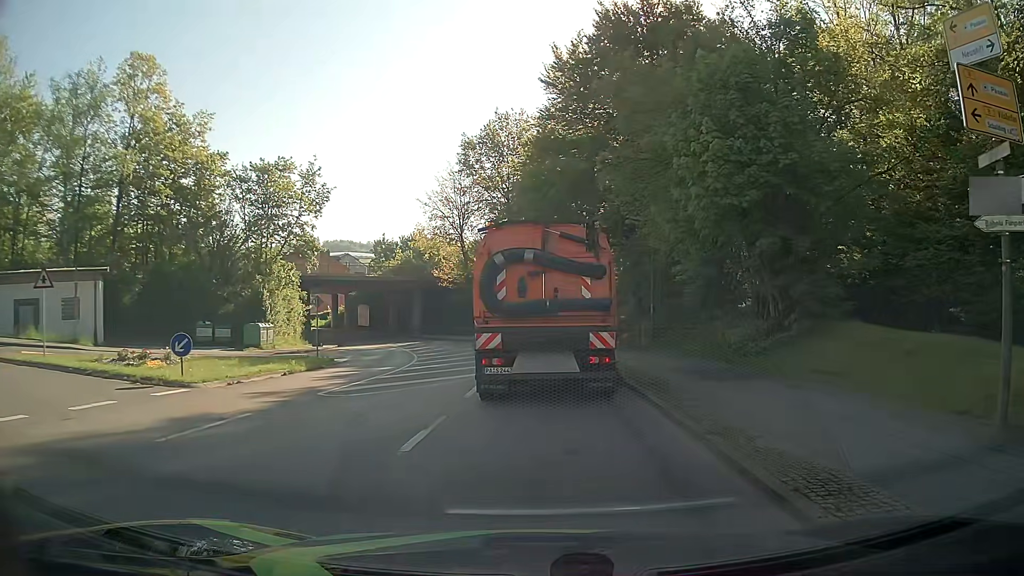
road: unclassified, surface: asphalt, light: Day
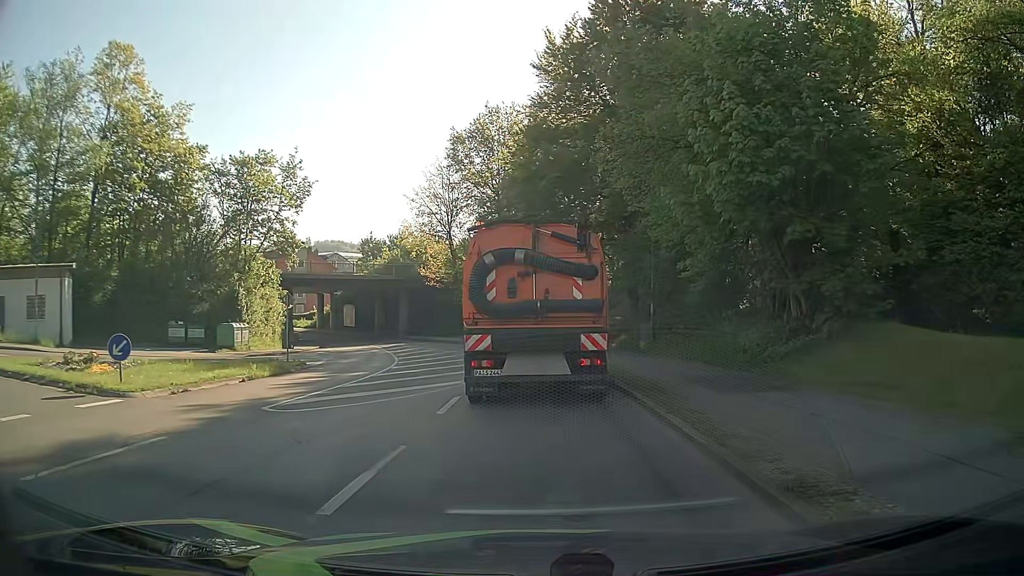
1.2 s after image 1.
(-0.1, +2.5) m; -1°
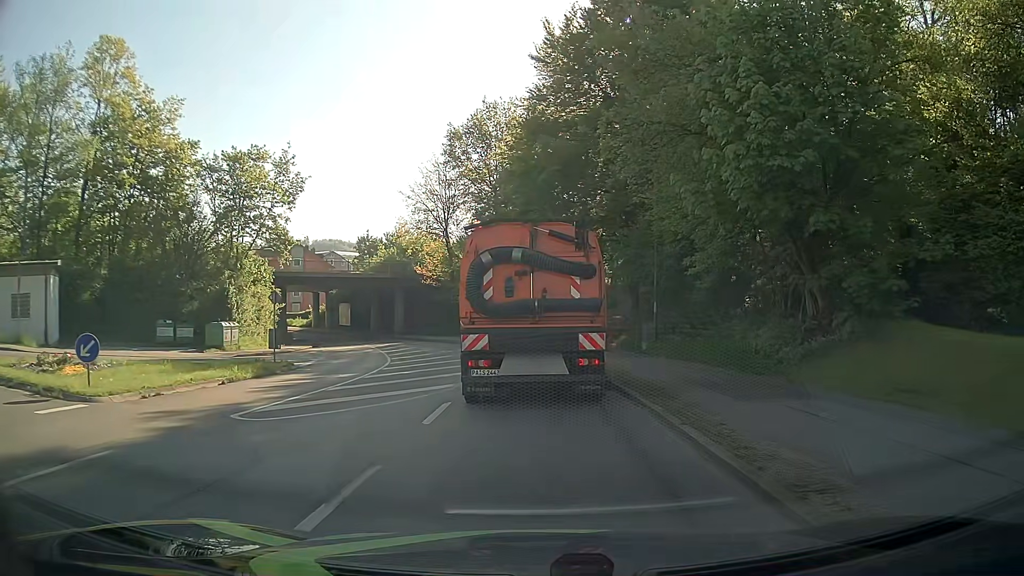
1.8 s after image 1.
(0.0, +1.2) m; -1°
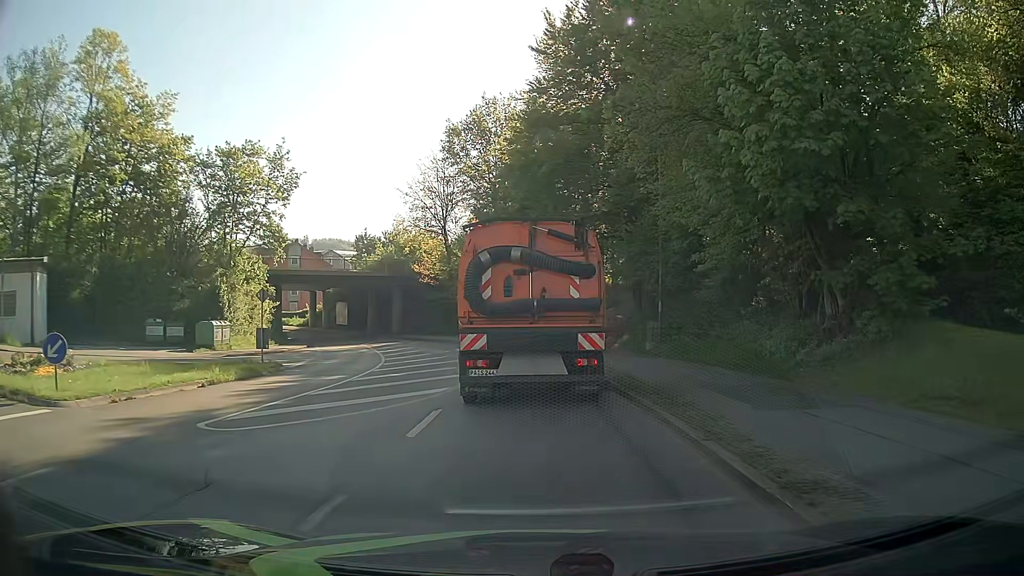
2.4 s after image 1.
(0.0, +1.1) m; +1°
